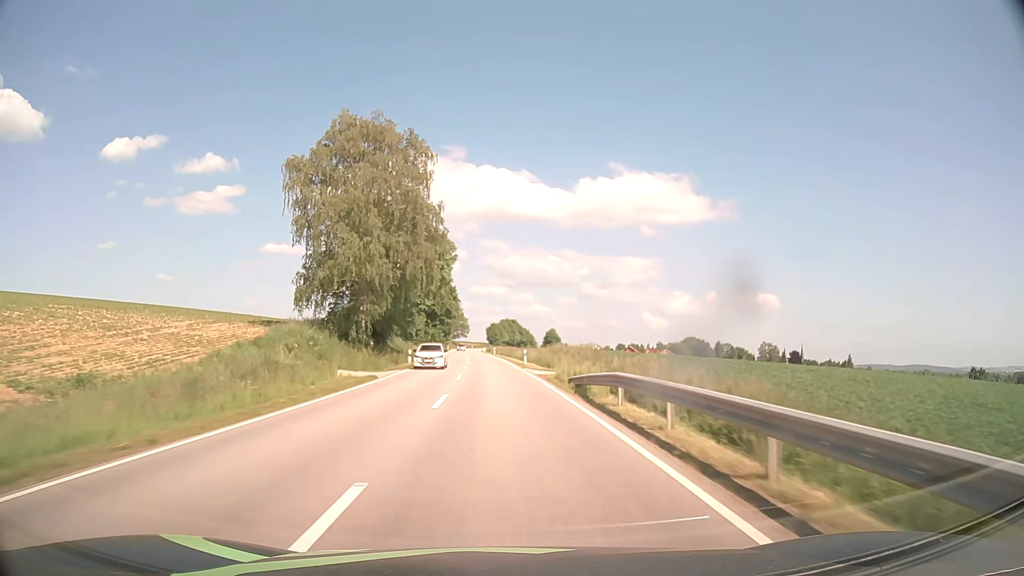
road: secondary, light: Day
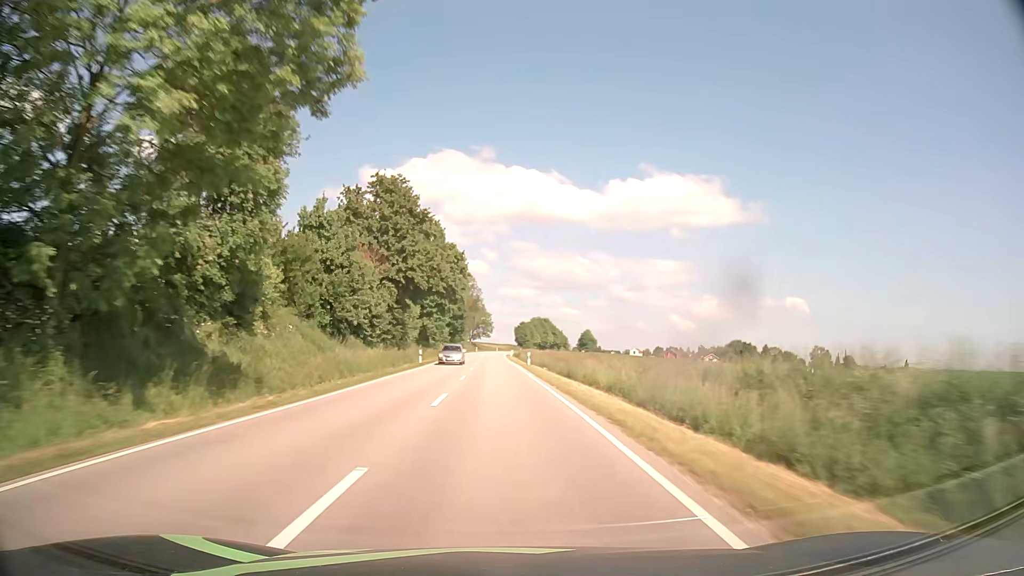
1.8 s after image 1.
(-1.1, +47.4) m; -2°
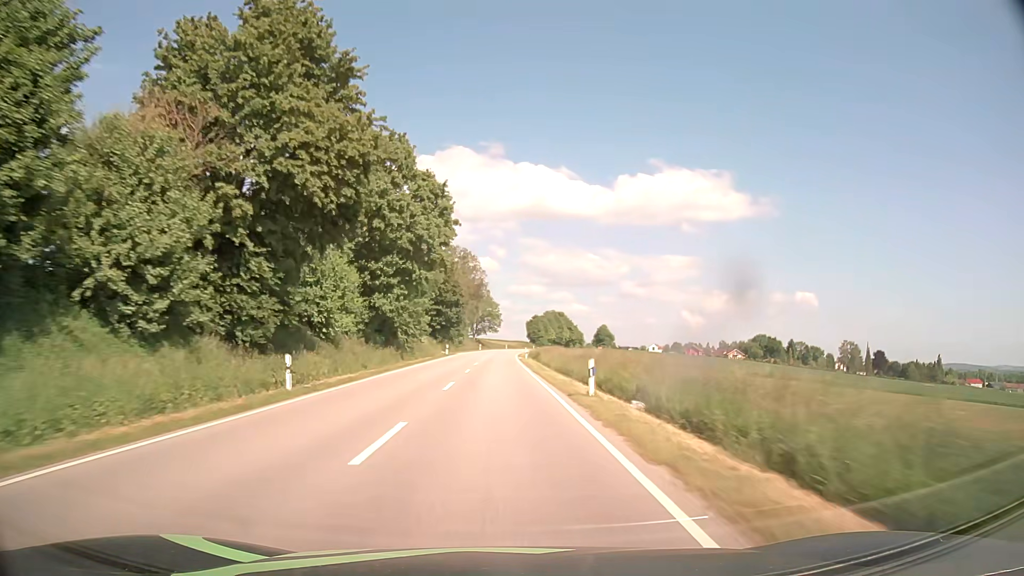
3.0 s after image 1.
(-0.2, +31.6) m; -1°
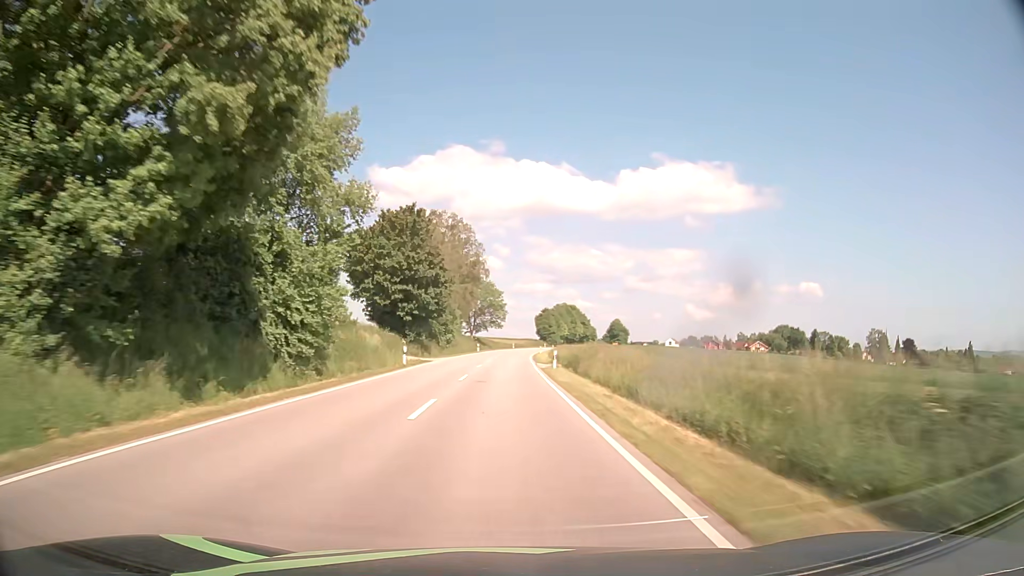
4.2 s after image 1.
(-0.3, +31.6) m; -1°
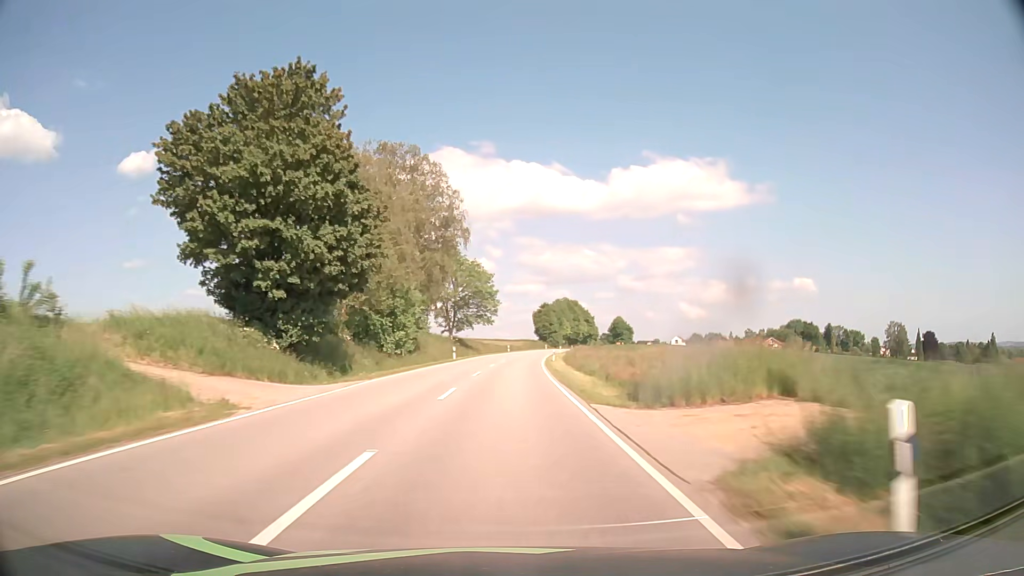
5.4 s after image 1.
(0.0, +31.6) m; 0°
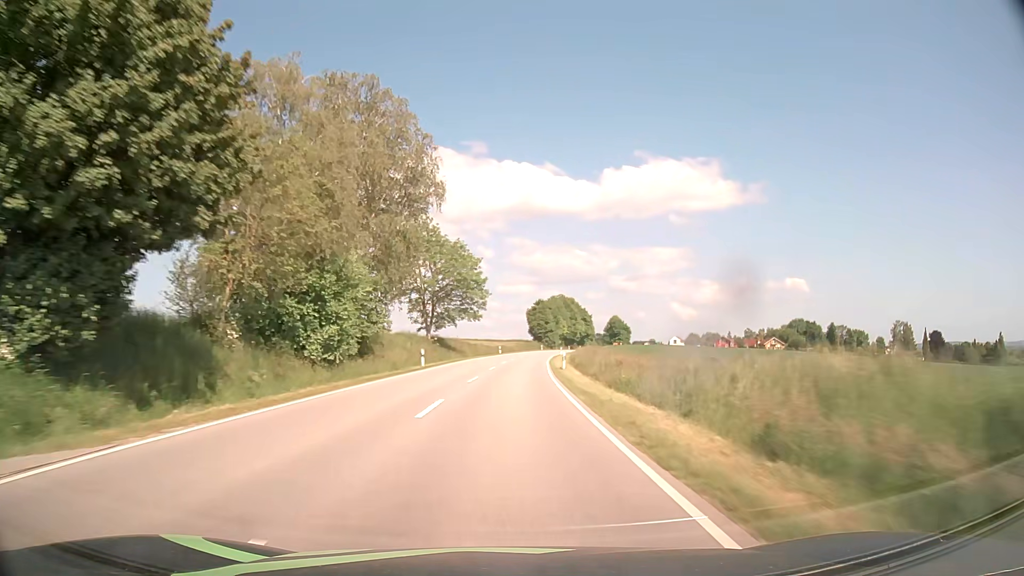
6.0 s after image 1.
(+0.1, +15.8) m; +1°
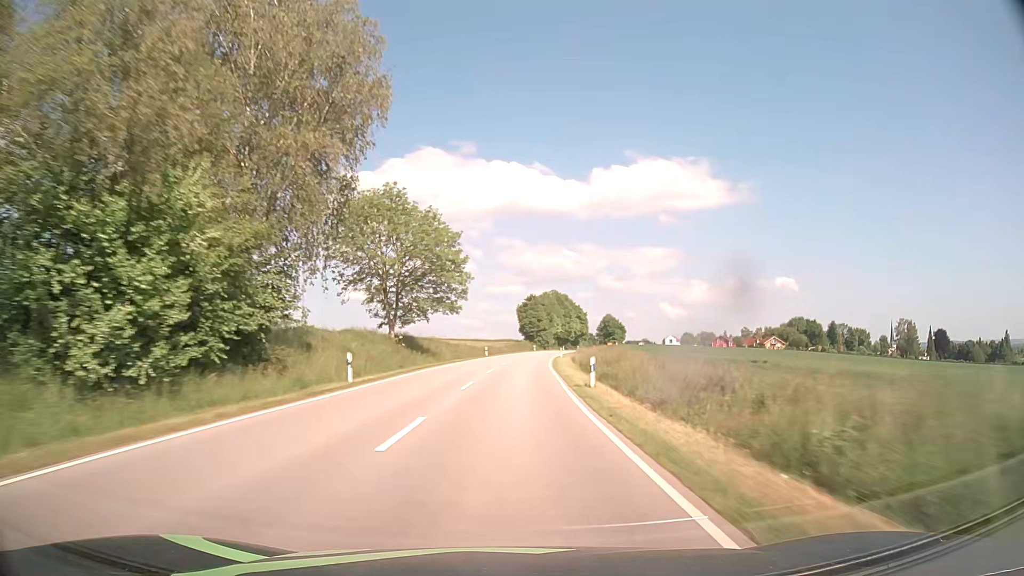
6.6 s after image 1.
(+0.1, +15.8) m; +1°
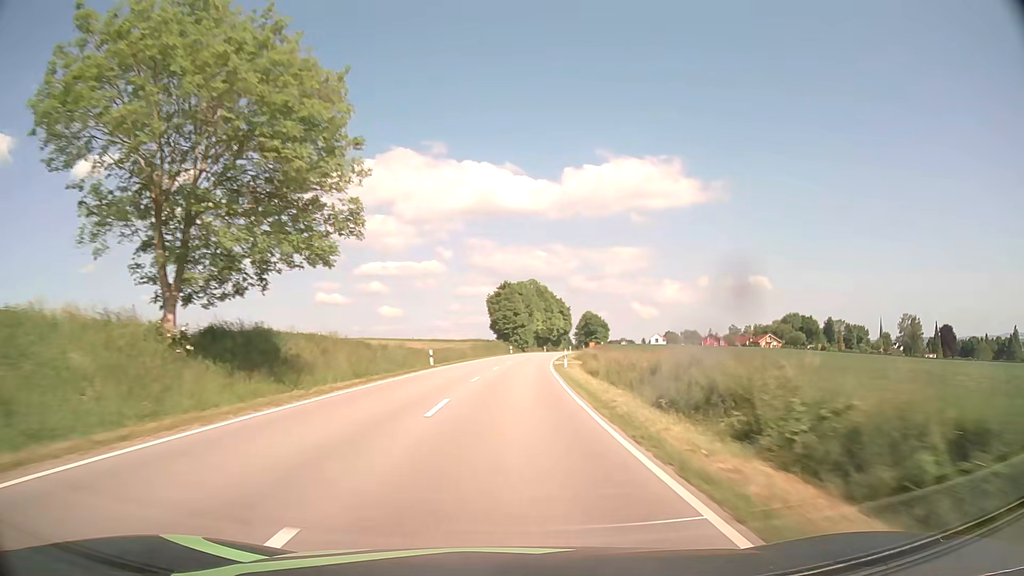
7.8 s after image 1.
(+0.7, +31.6) m; +2°
(0, +10) (0, +20) (+1, +30) (+1, +40) (+2, +50) (+3, +60) (+4, +70) (+5, +80) (+7, +90) (+8, +100) m
